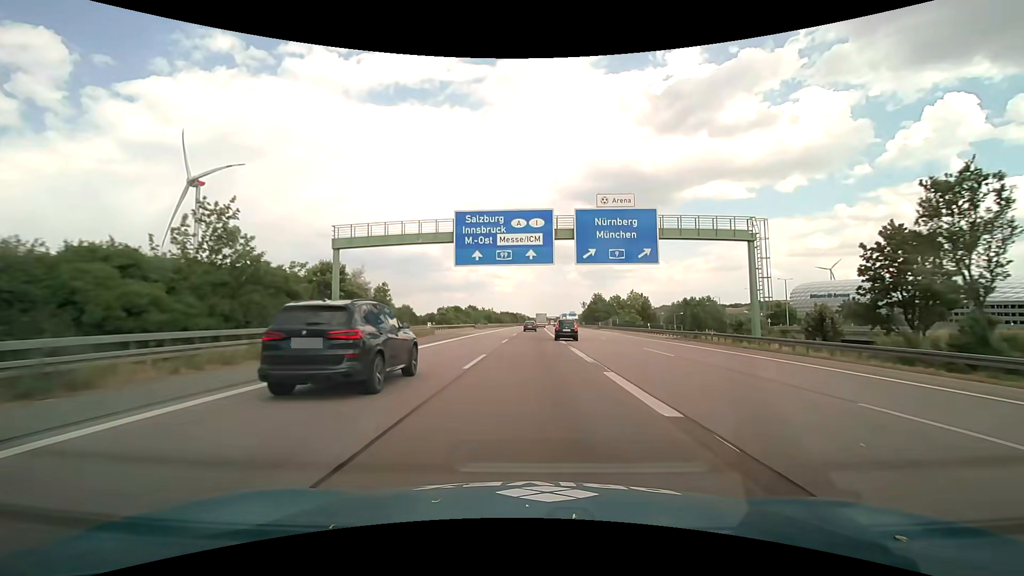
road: motorway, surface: asphalt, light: Day
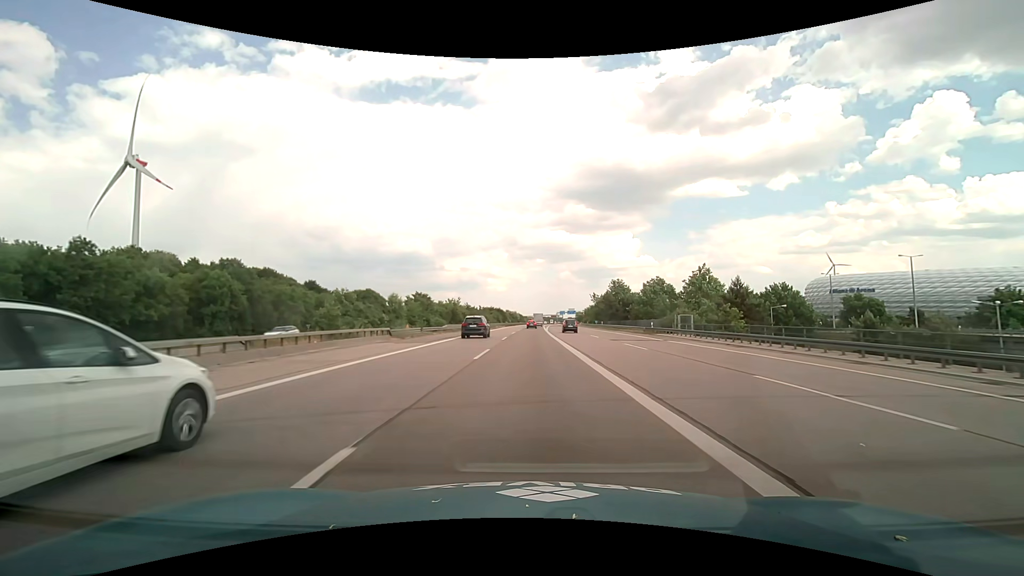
(+0.4, +50.2) m; +1°
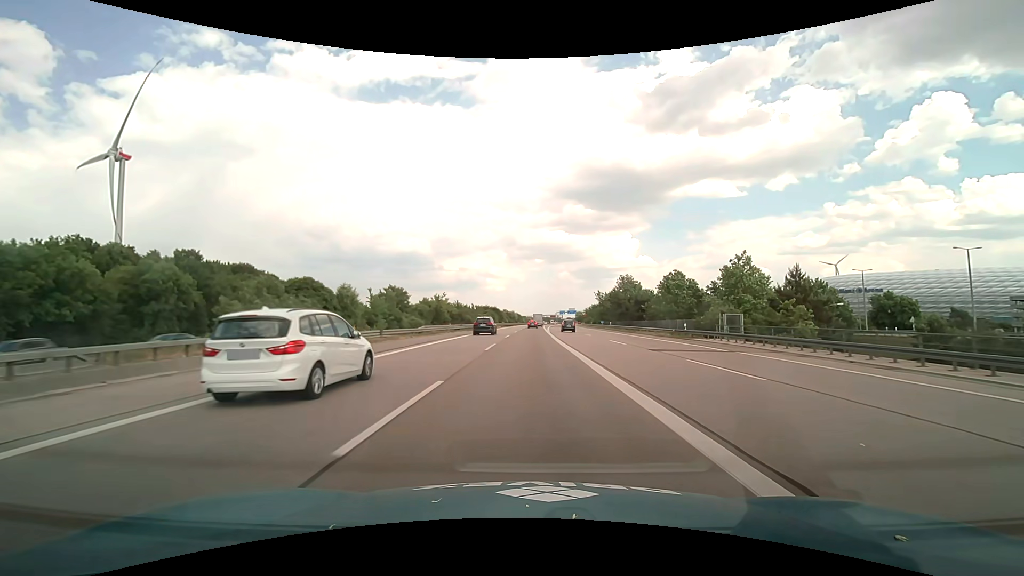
(0.0, +12.6) m; 0°
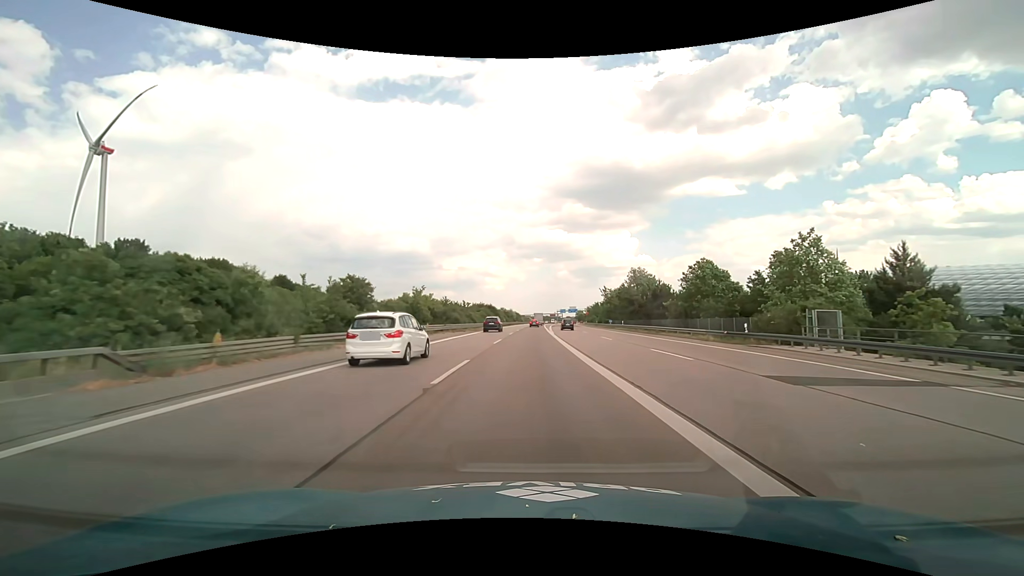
(0.0, +12.6) m; 0°
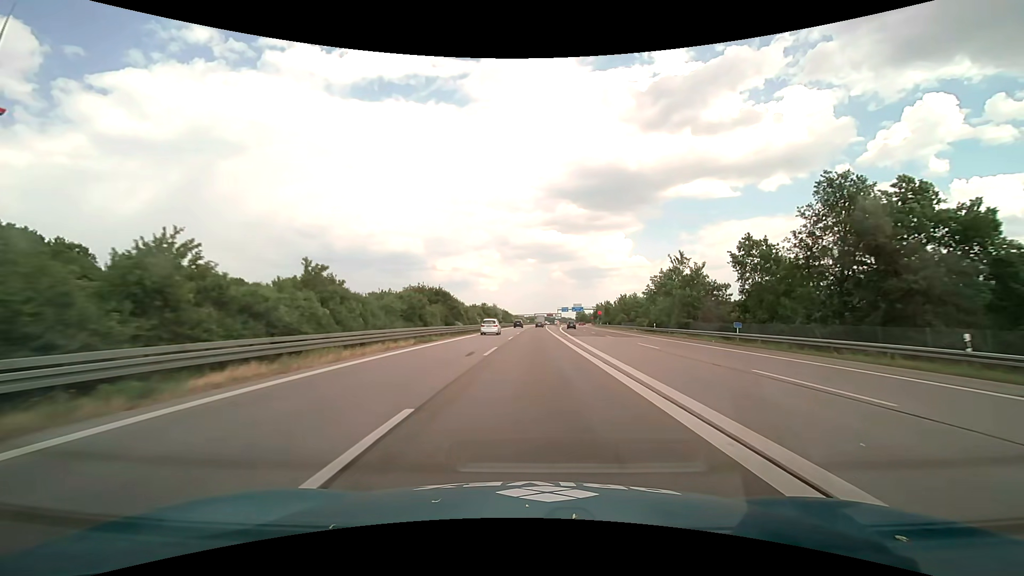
(+0.2, +62.8) m; +1°
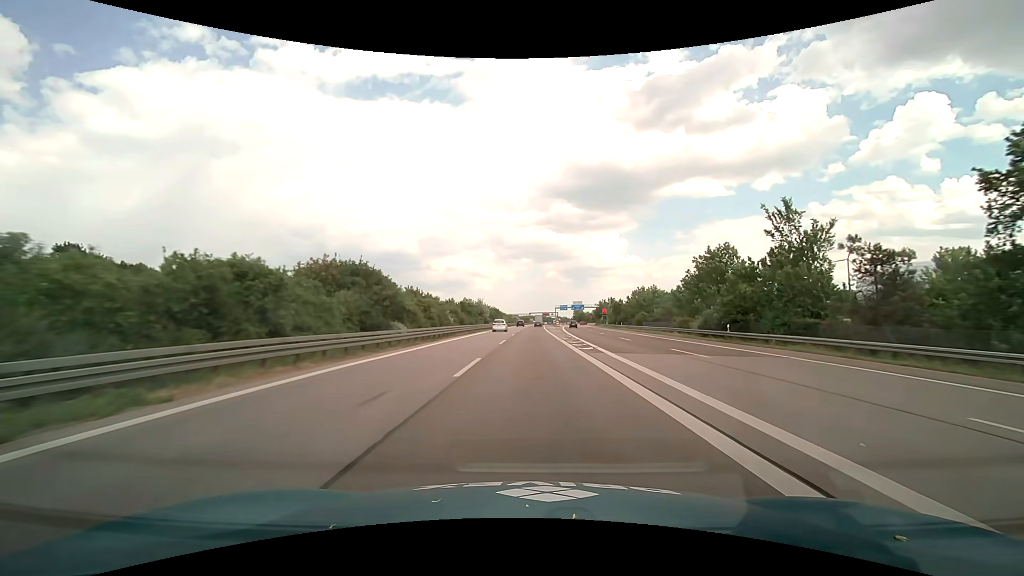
(+0.1, +25.1) m; +1°
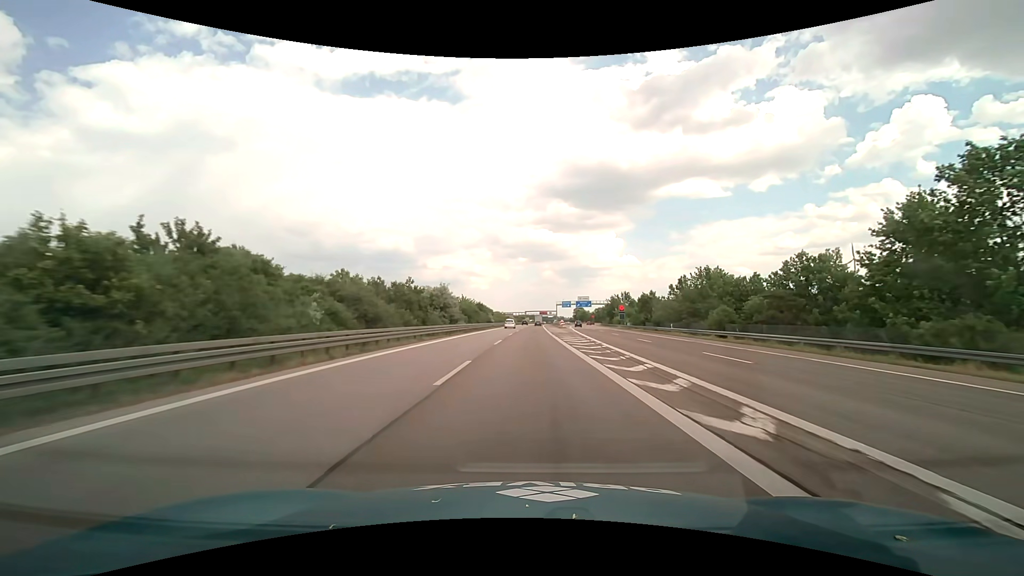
(+0.2, +37.7) m; 0°
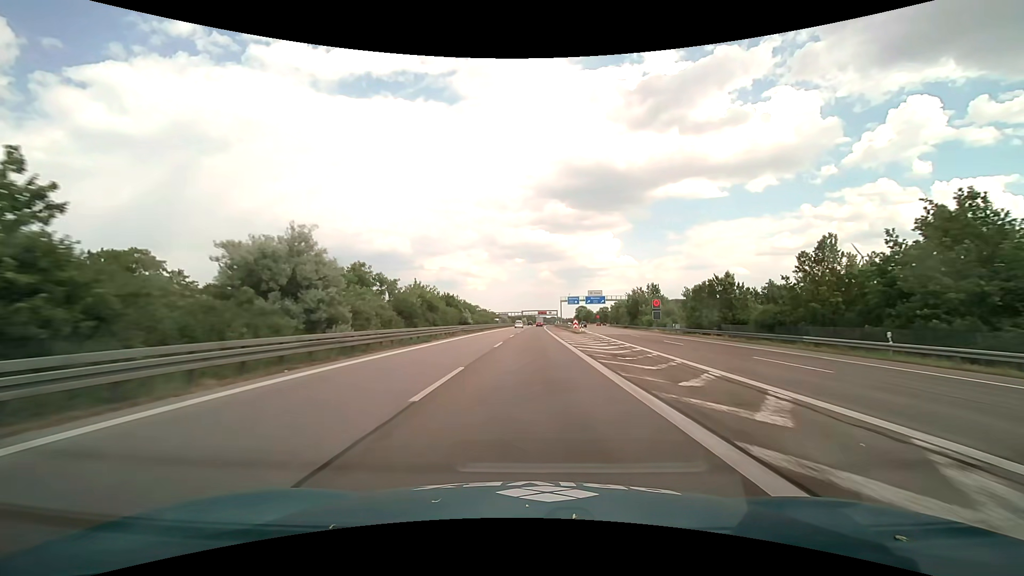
(+0.1, +37.7) m; 0°
(0, +10) (0, +20) (0, +30) (0, +40) (0, +50) (+1, +60) (+1, +70) (+1, +80) (+1, +90) (+1, +100) m
